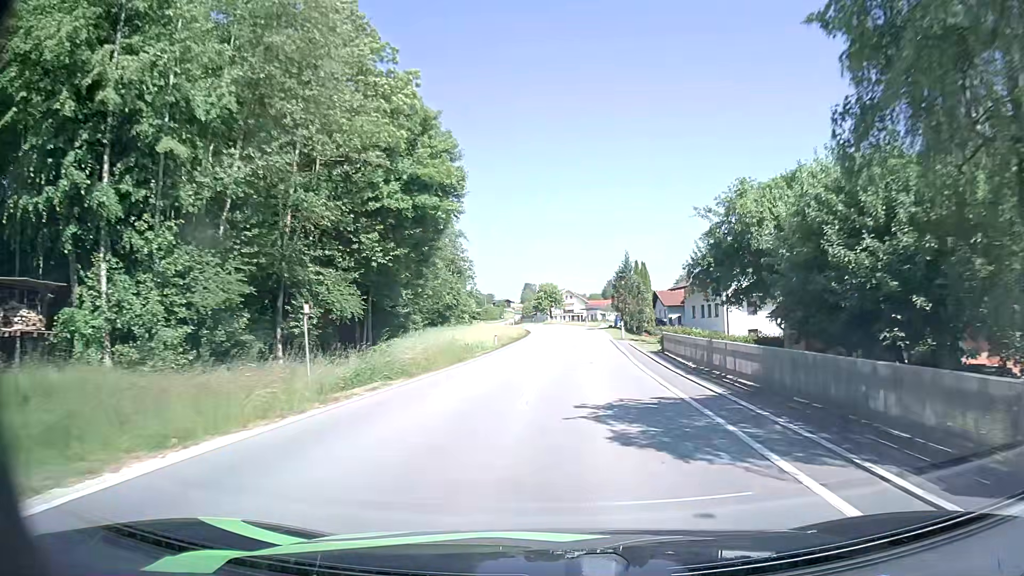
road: tertiary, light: Day
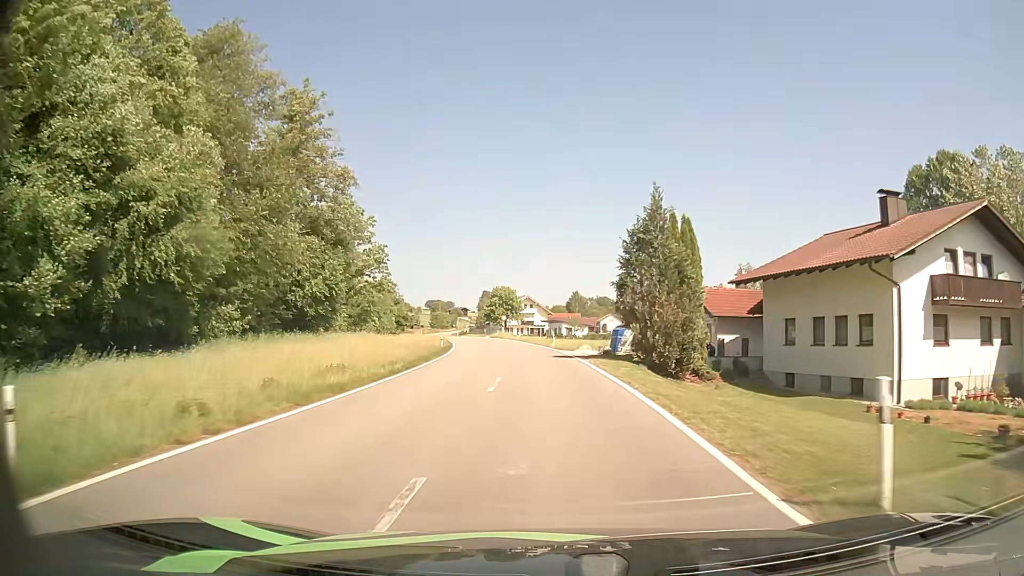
(+1.4, +33.5) m; +3°
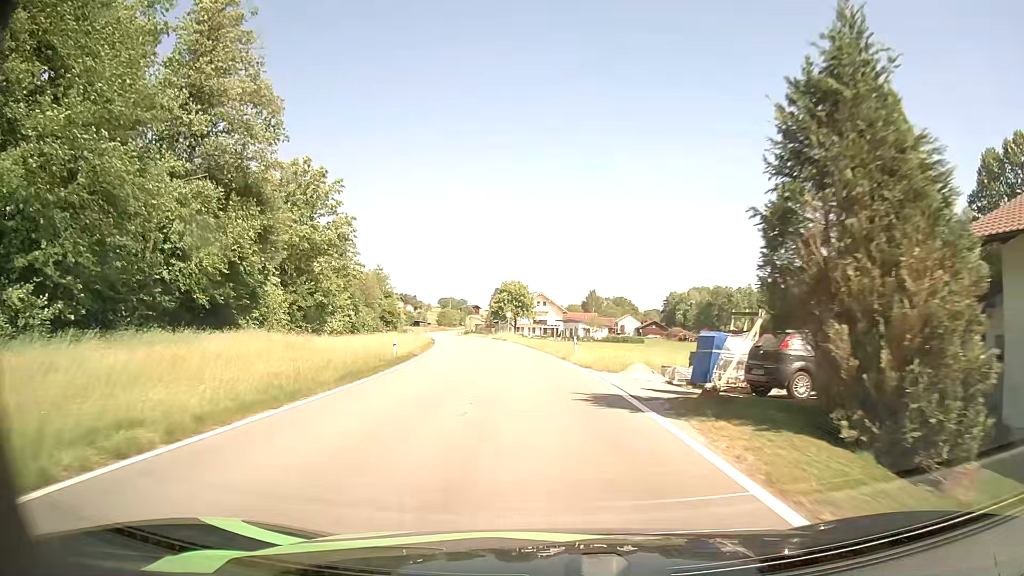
(0.0, +16.7) m; -1°
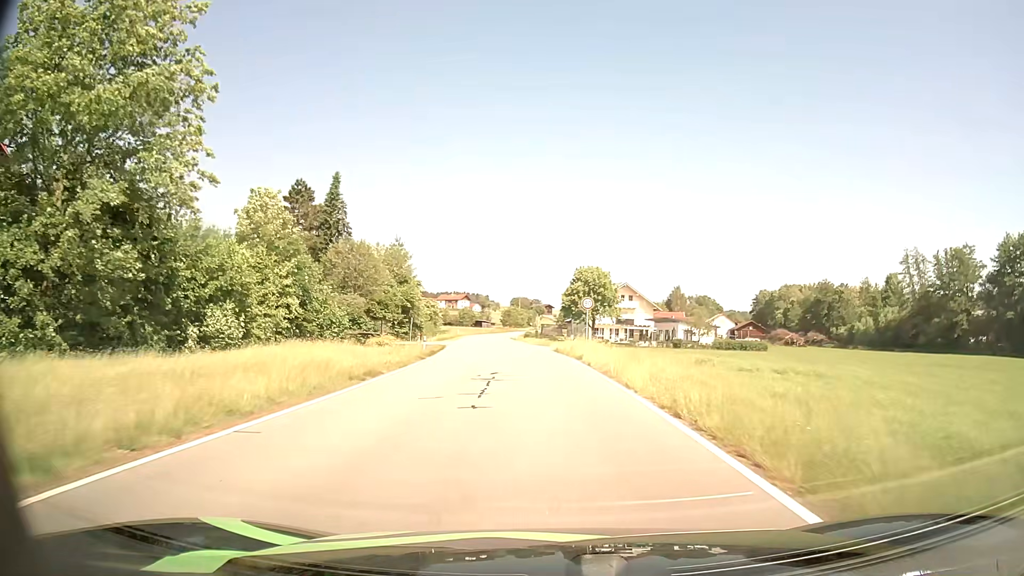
(-1.9, +33.9) m; -6°
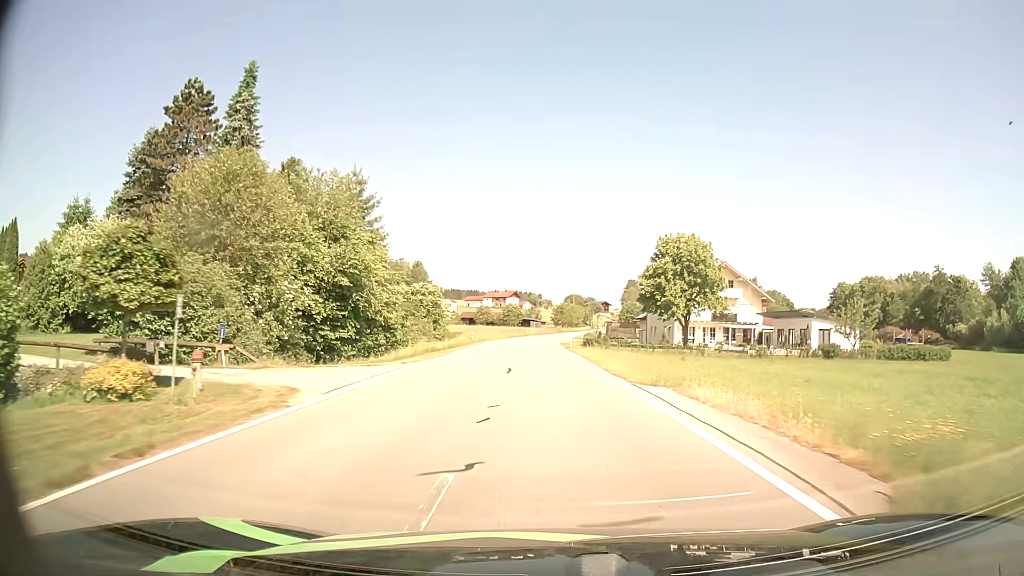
(-1.5, +34.9) m; -4°
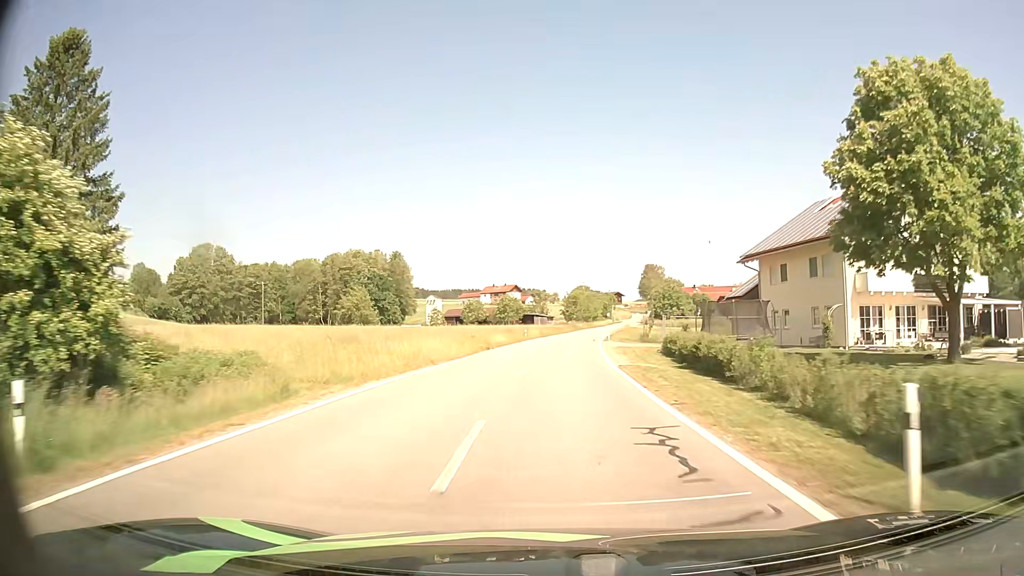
(-0.9, +45.8) m; 0°
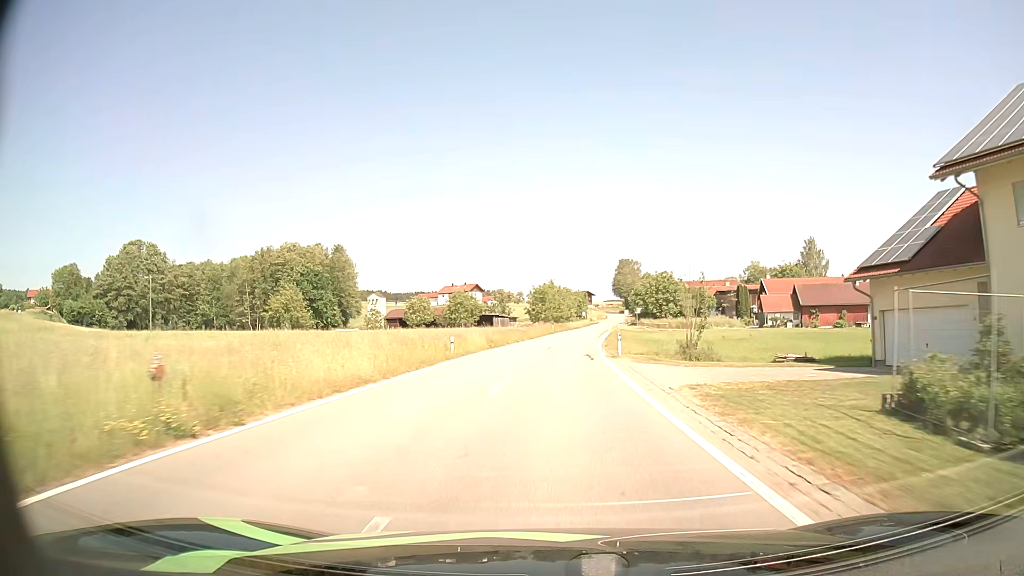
(+0.5, +28.6) m; +3°
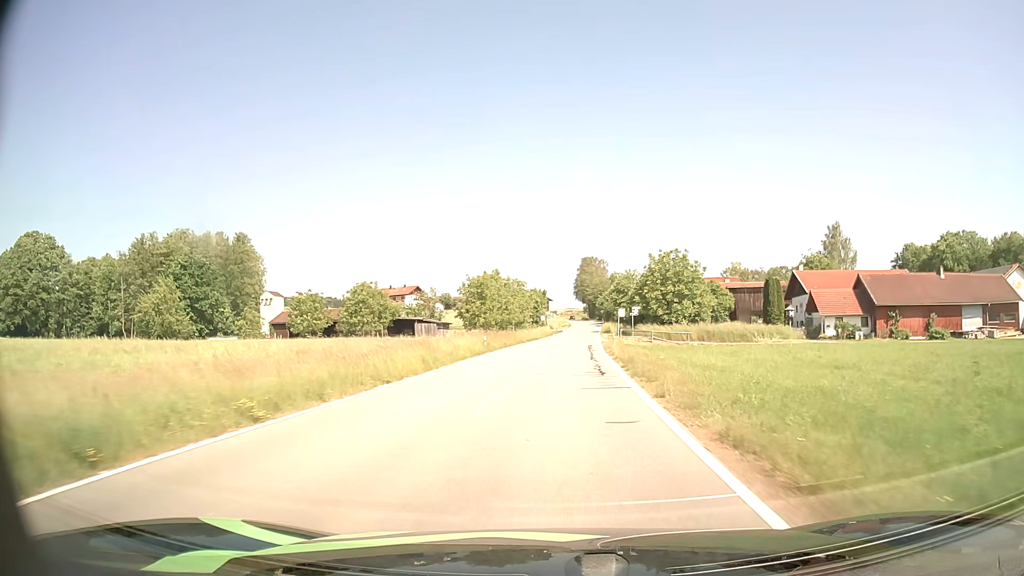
(+1.4, +39.2) m; +4°
(0, +10) (0, +20) (+1, +30) (+2, +40) (+2, +50) (+3, +60) (+4, +70) (+5, +80) (+6, +90) (+6, +100) m
